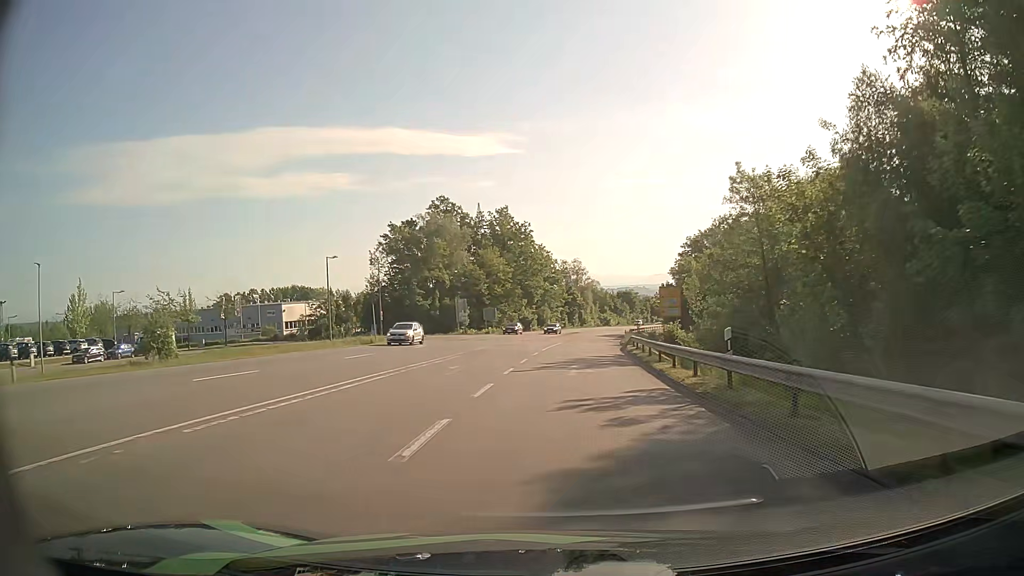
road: secondary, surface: asphalt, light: Day
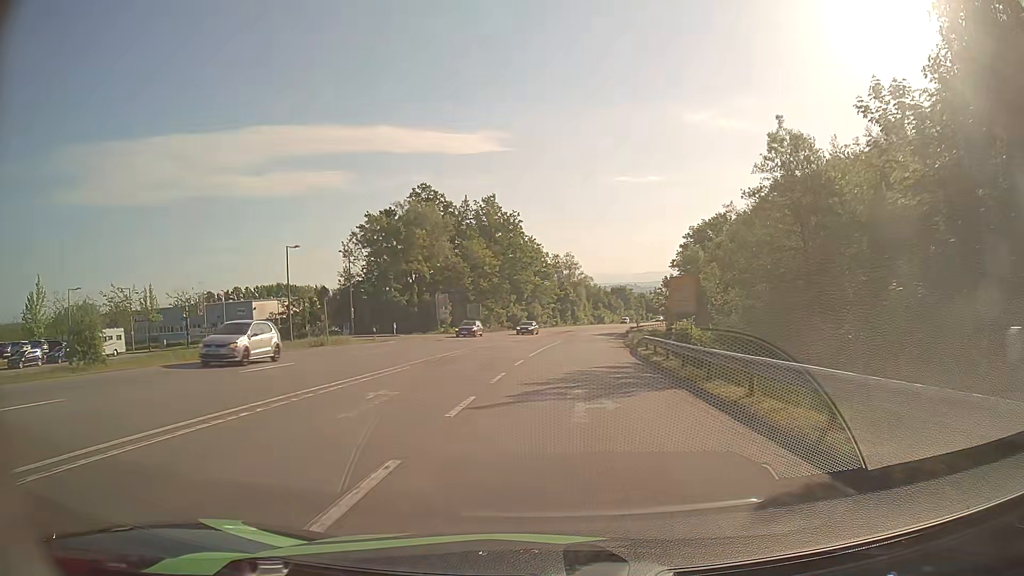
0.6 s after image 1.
(0.0, +9.1) m; +1°
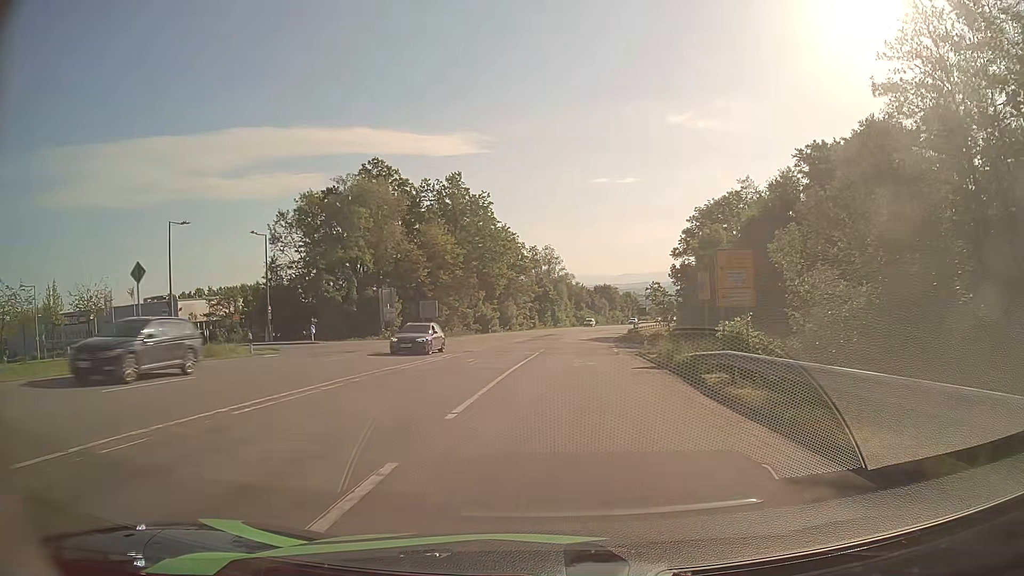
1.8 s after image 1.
(+0.2, +18.1) m; +2°
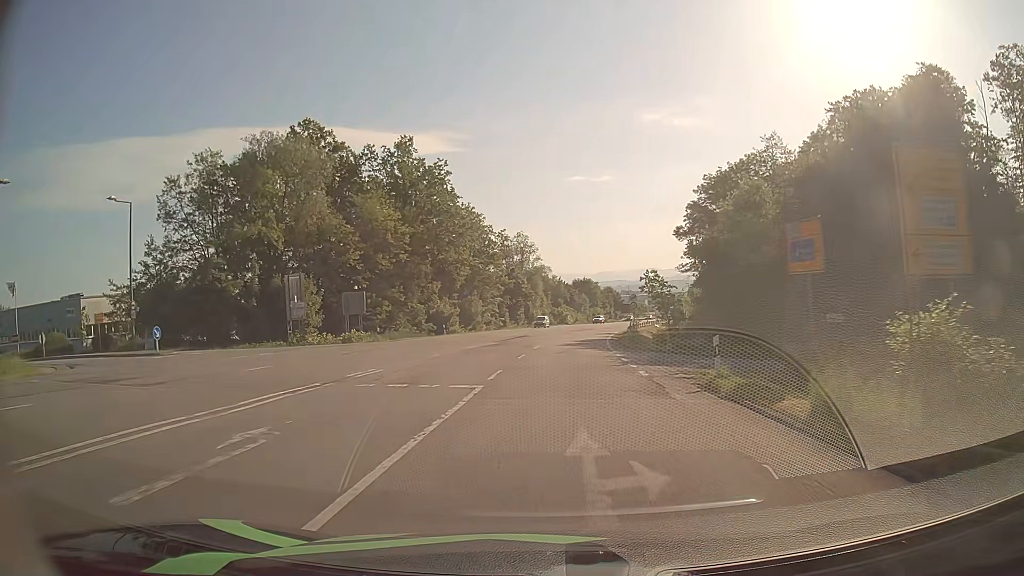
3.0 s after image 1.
(+0.3, +18.0) m; +2°
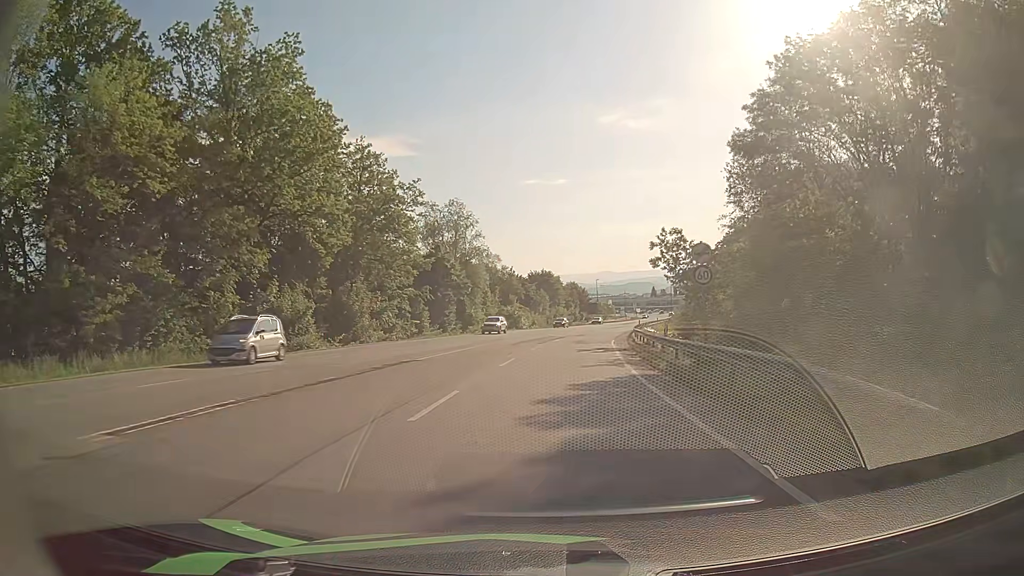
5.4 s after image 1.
(+1.2, +35.8) m; +4°
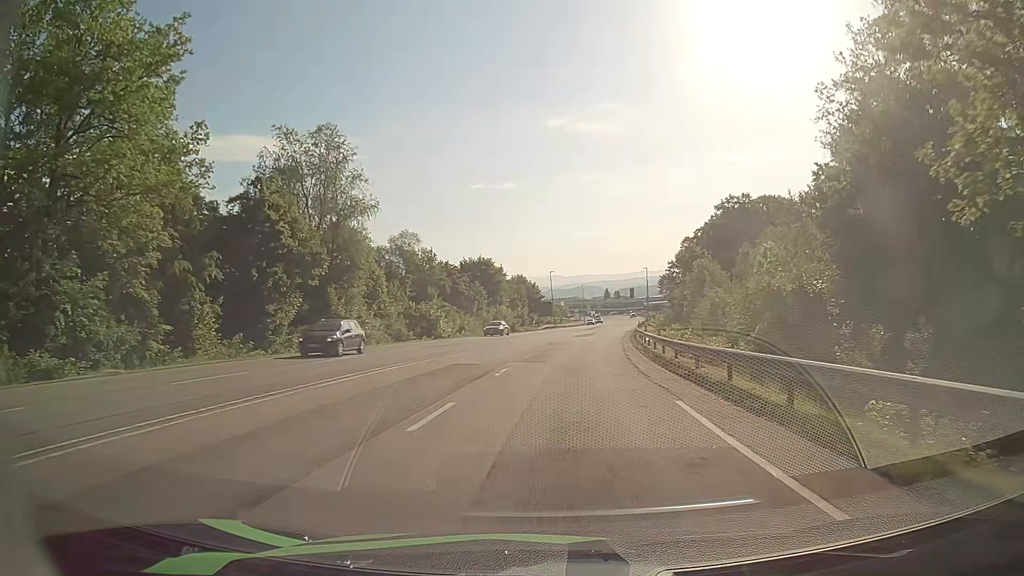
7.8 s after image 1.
(+1.2, +35.3) m; +4°
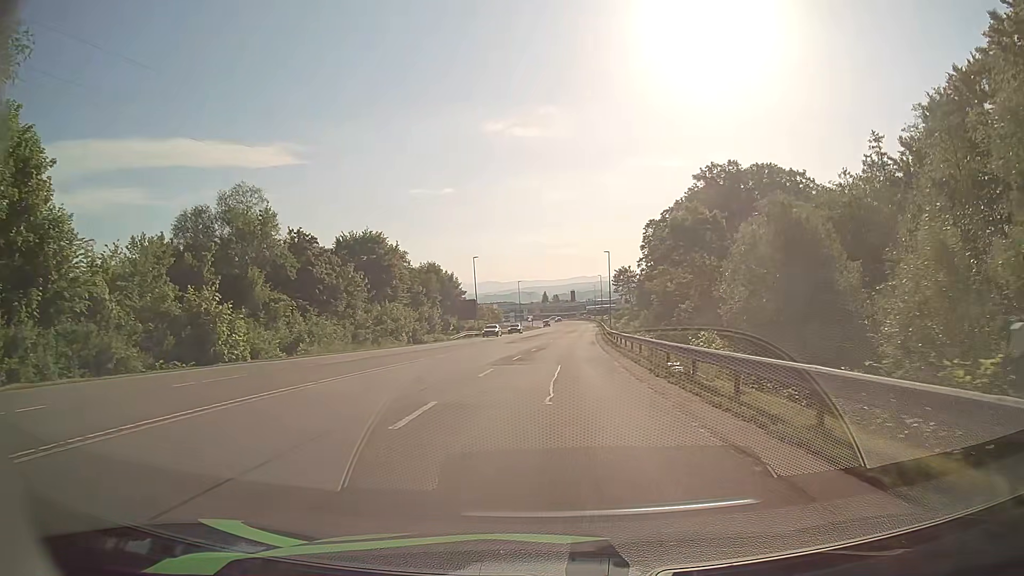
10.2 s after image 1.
(+1.7, +34.7) m; +5°
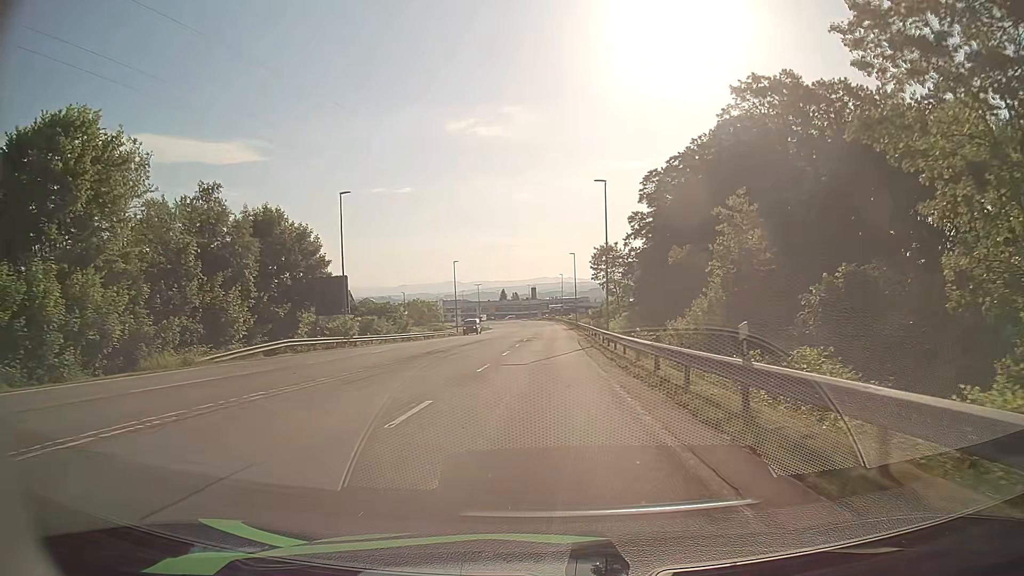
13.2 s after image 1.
(+1.7, +43.3) m; +3°
(0, +10) (0, +20) (0, +30) (0, +40) (0, +50) (0, +60) (+1, +70) (+1, +80) (+1, +90) (+1, +100) m
